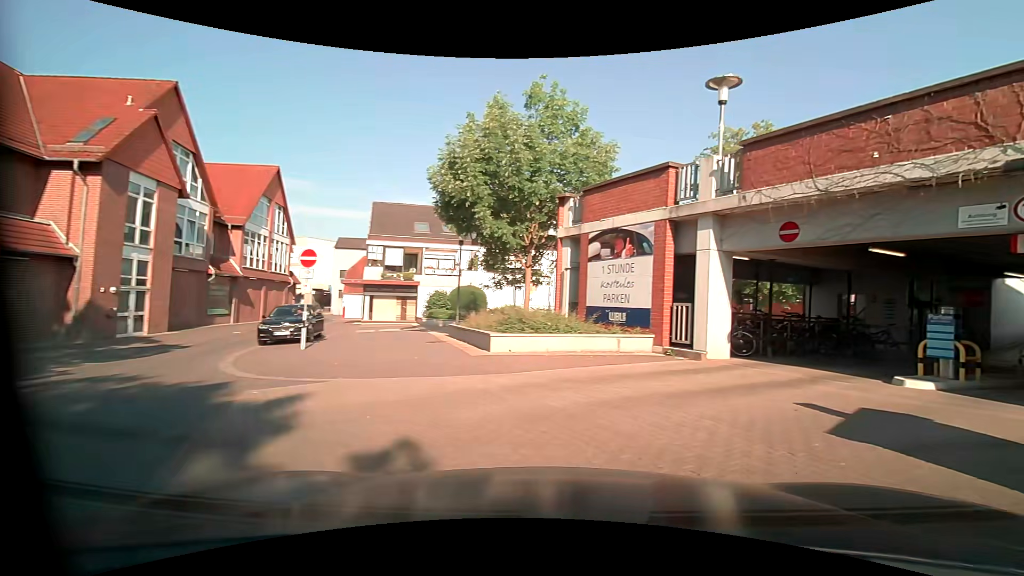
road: residential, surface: asphalt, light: Day
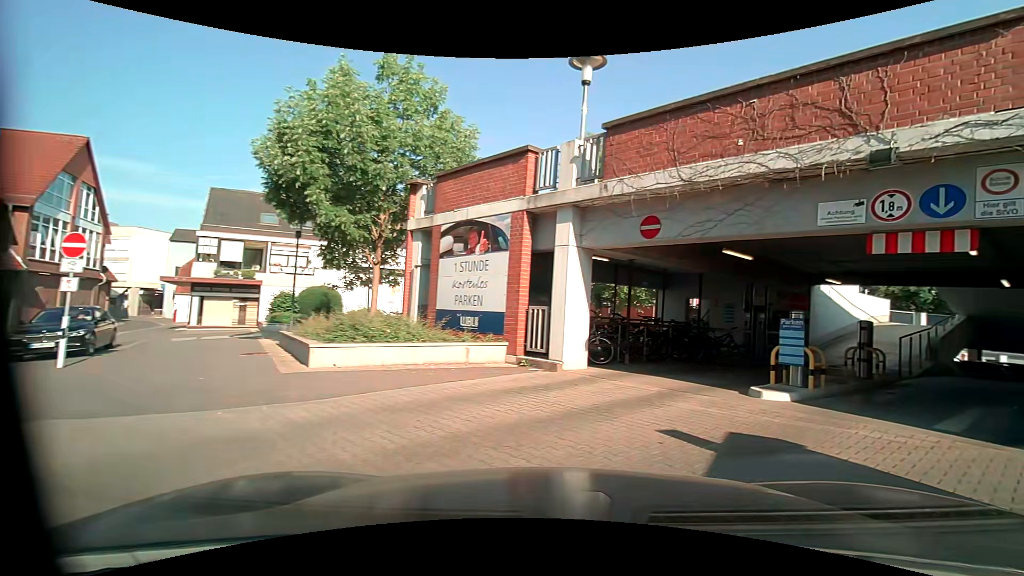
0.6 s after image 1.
(+0.3, +1.9) m; +16°
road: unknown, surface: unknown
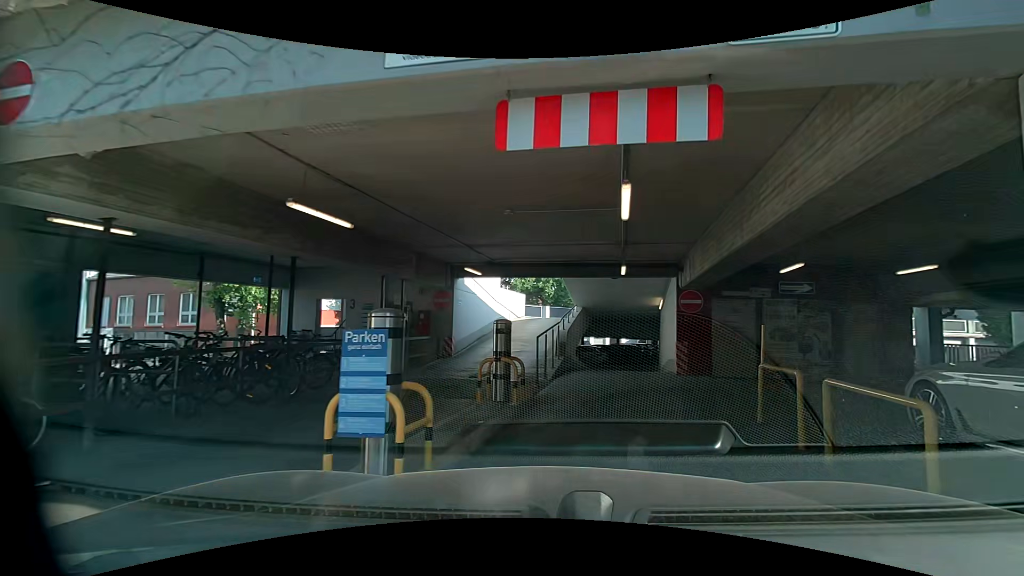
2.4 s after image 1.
(+1.8, +4.9) m; +37°
